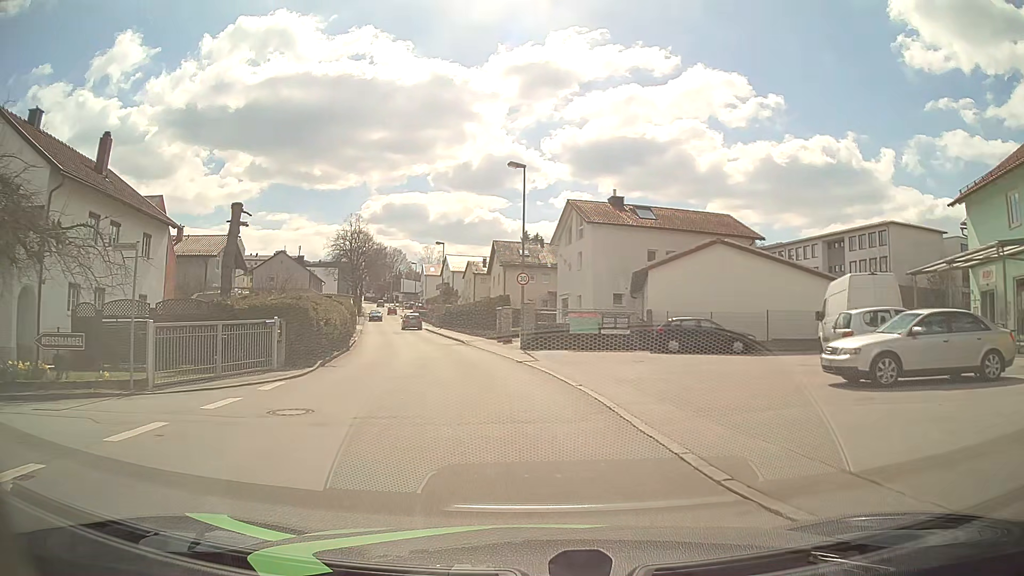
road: unclassified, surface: asphalt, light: Day
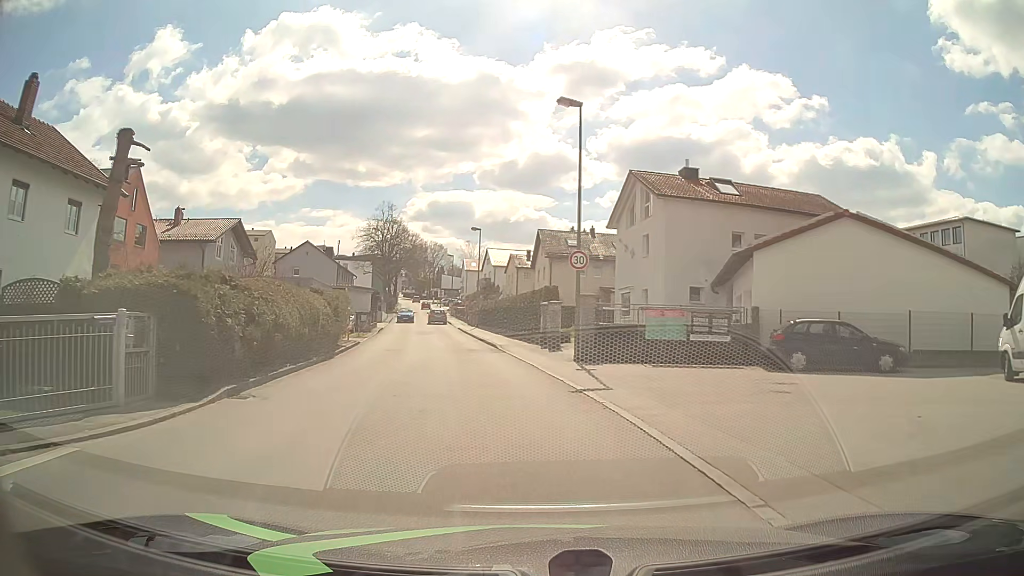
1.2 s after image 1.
(-0.3, +8.8) m; -3°
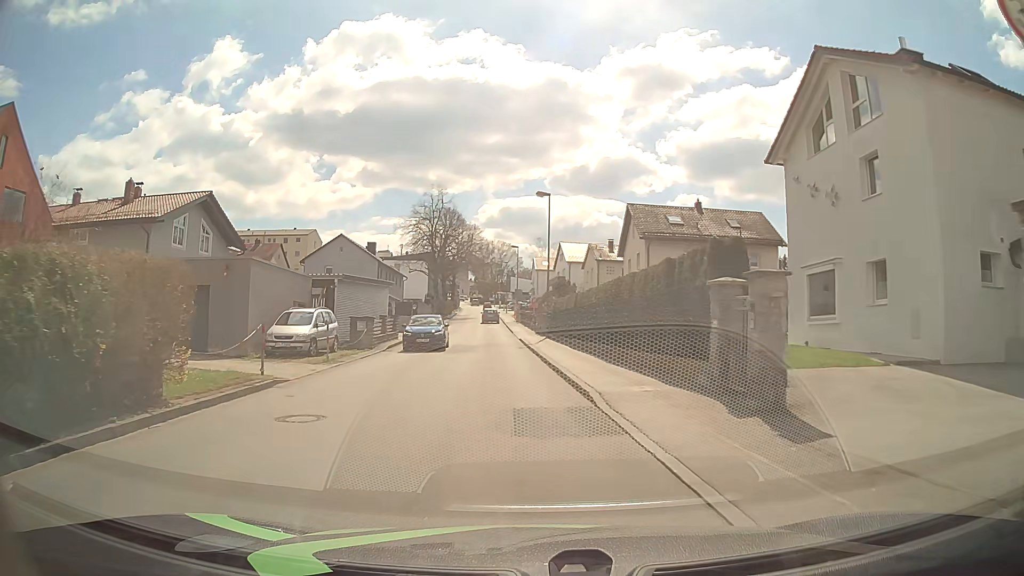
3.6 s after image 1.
(-1.1, +17.7) m; -6°
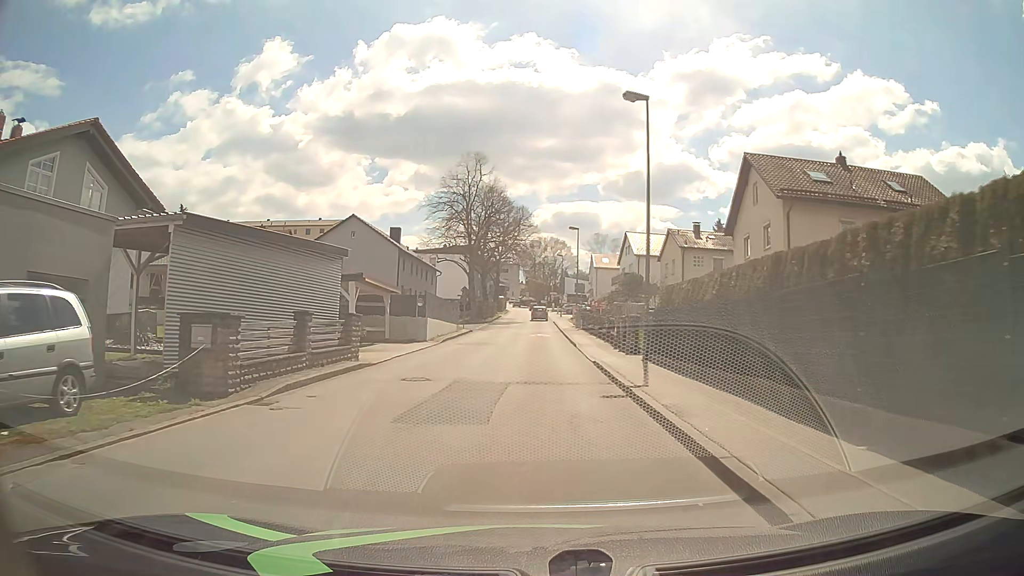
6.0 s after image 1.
(-0.8, +17.8) m; -5°
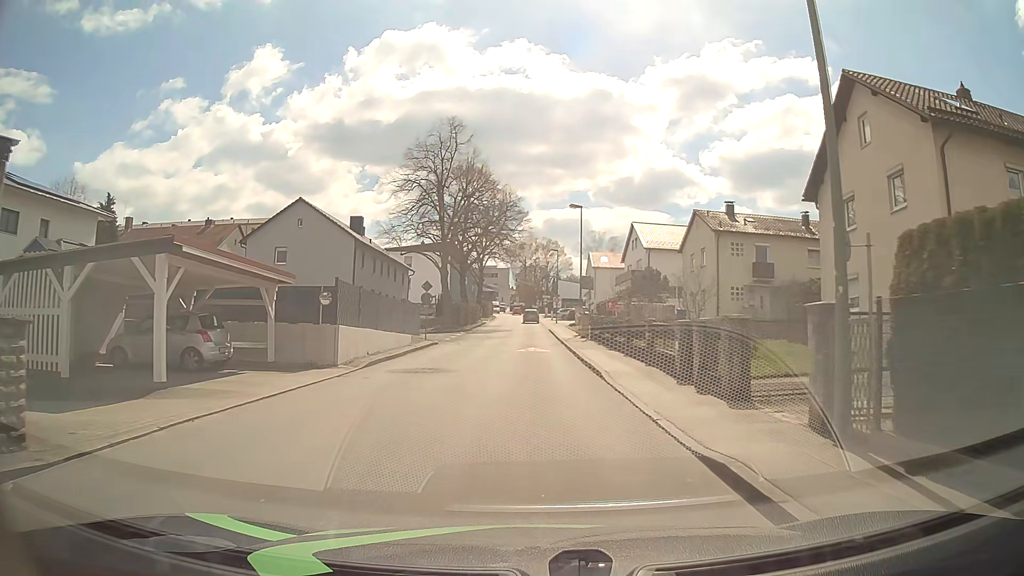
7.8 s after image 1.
(+0.1, +13.3) m; +1°
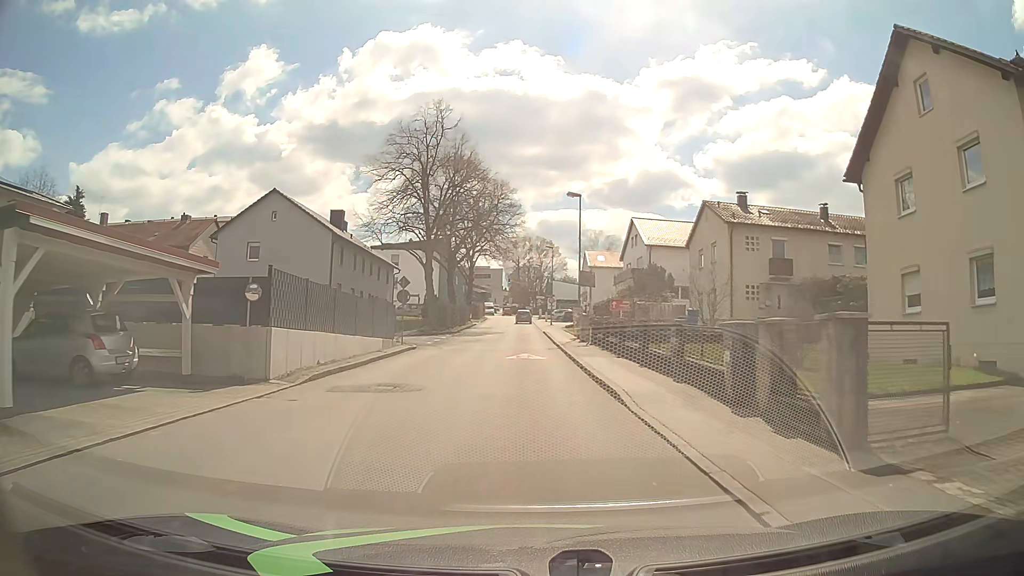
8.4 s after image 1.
(0.0, +4.4) m; 0°
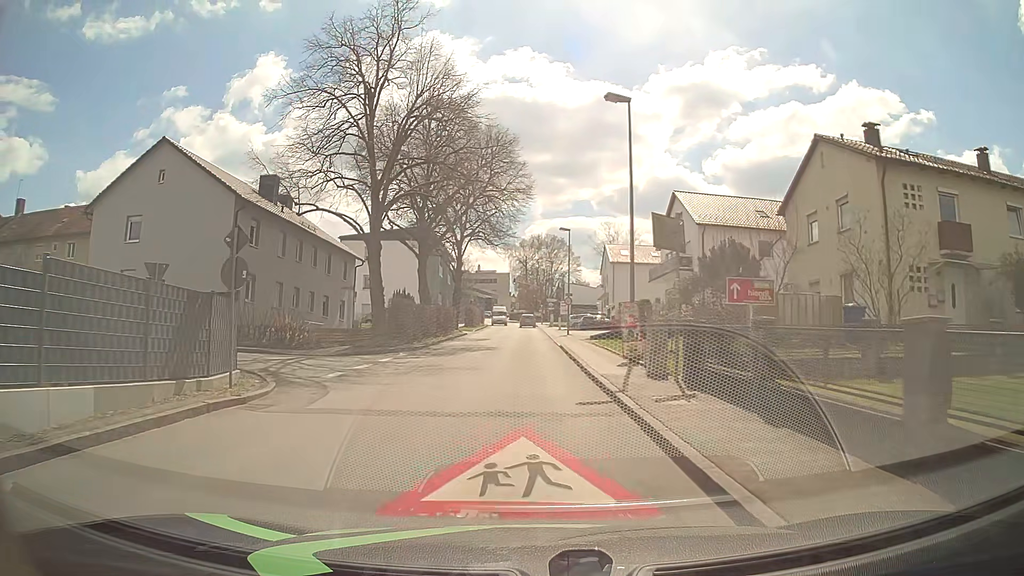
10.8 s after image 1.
(0.0, +17.6) m; 0°
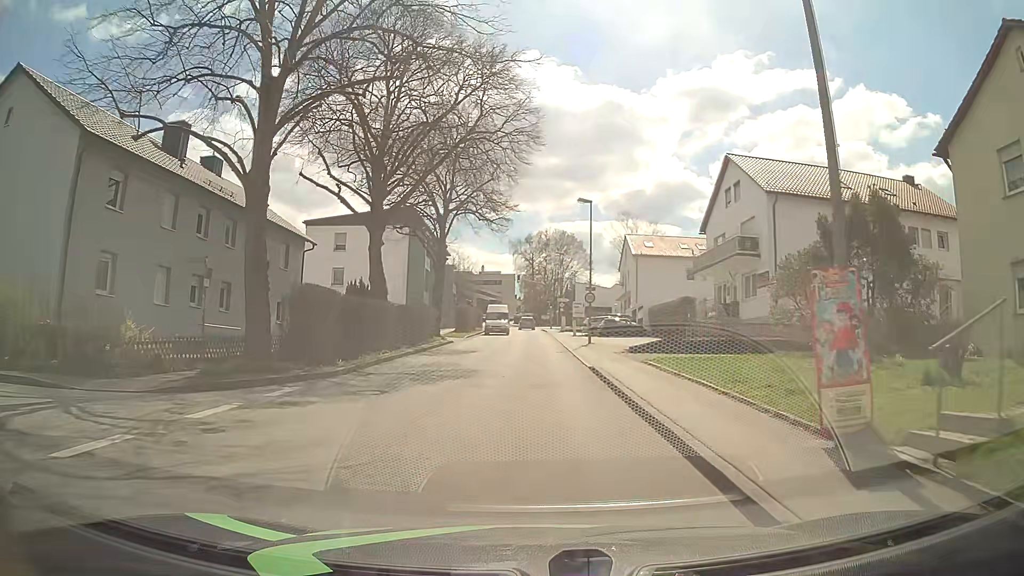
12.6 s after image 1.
(-0.2, +13.1) m; -2°
